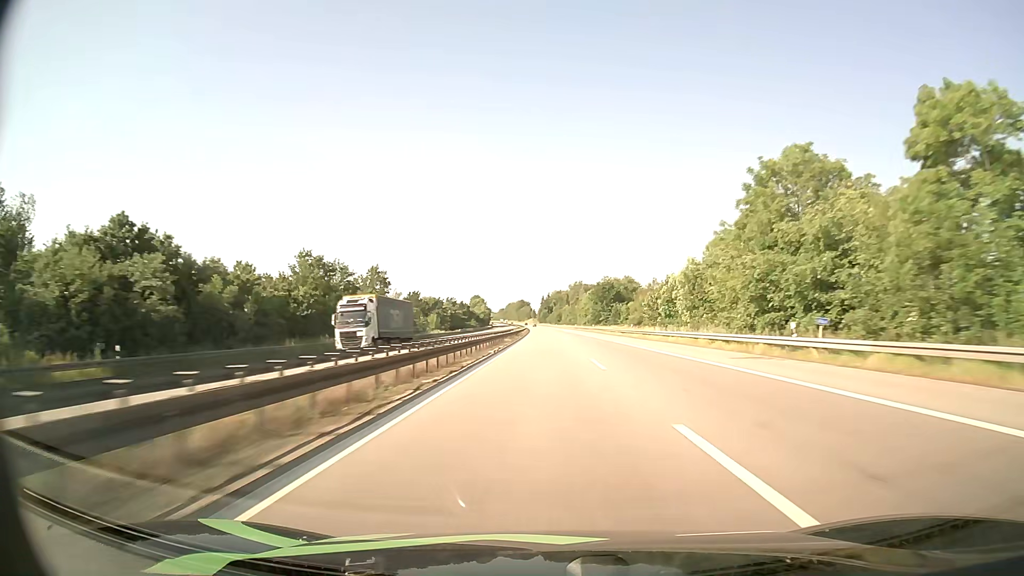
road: motorway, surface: asphalt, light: Day
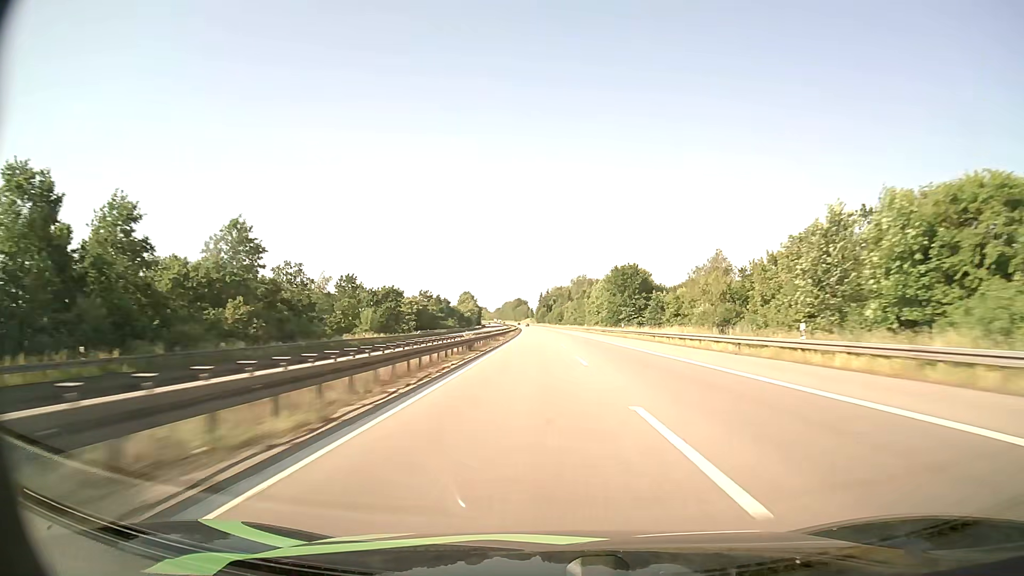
(-0.1, +50.9) m; 0°
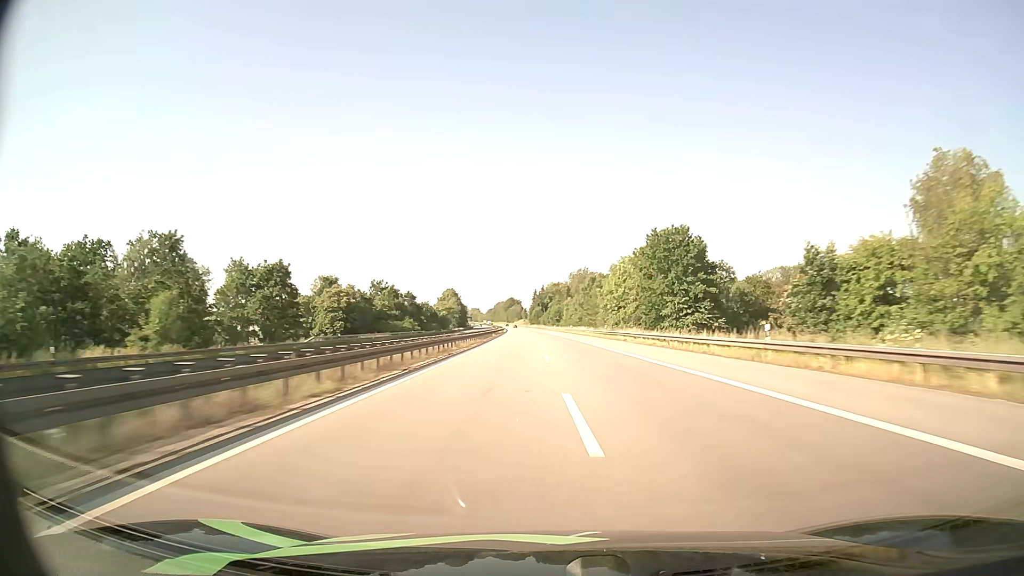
(+0.2, +50.9) m; 0°
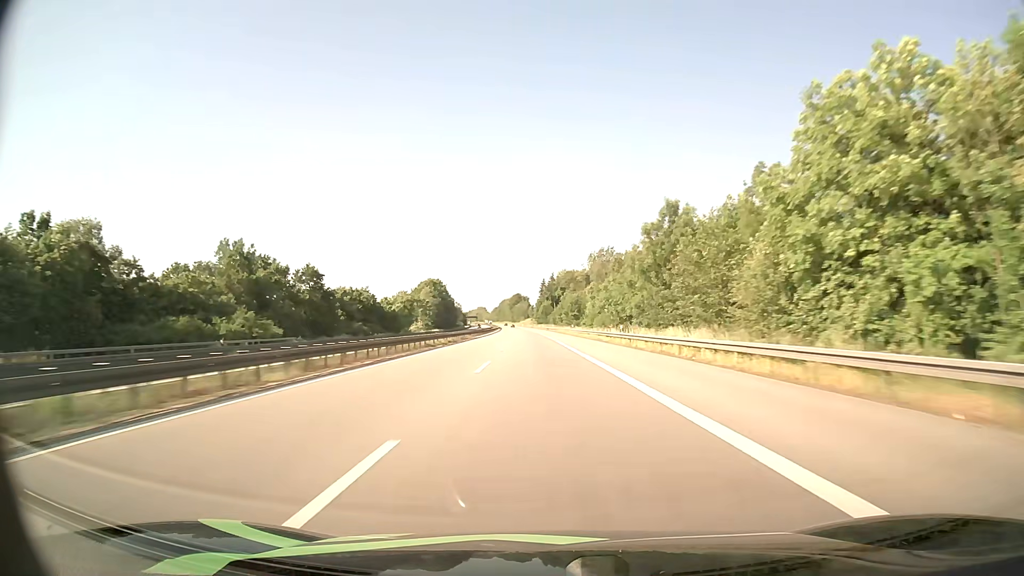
(-0.2, +76.4) m; -1°
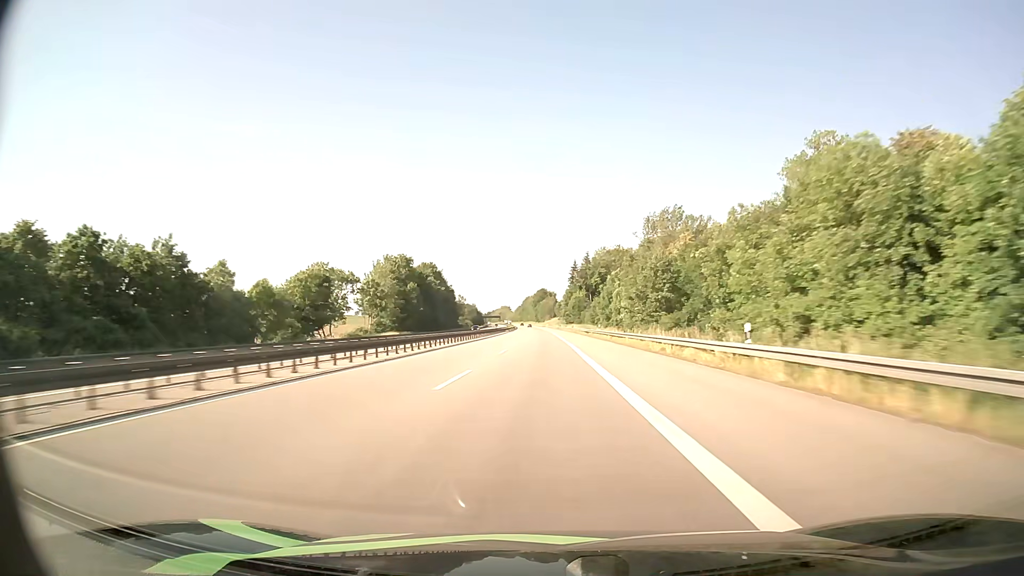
(-1.4, +76.2) m; -2°
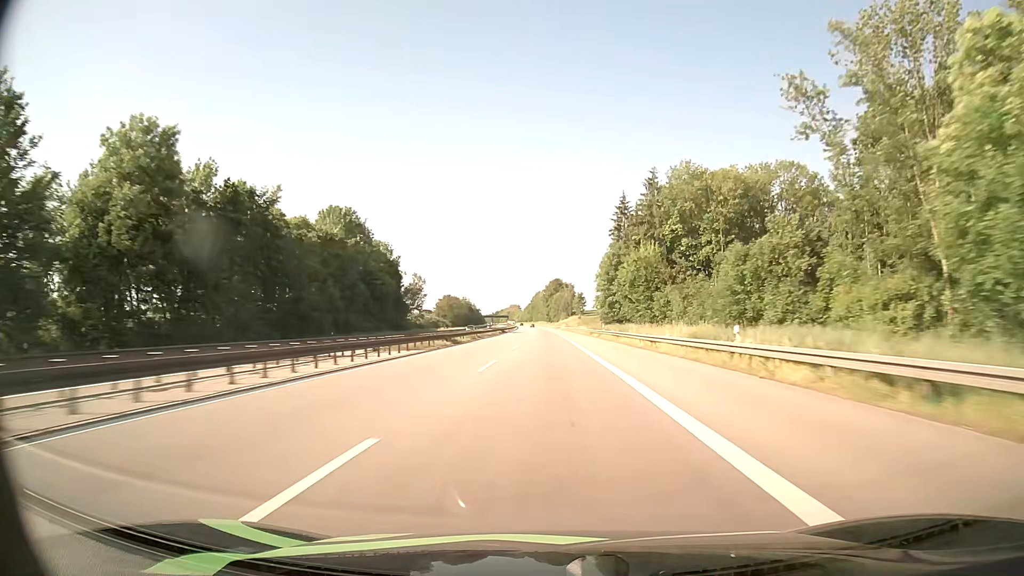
(-1.1, +101.2) m; -1°
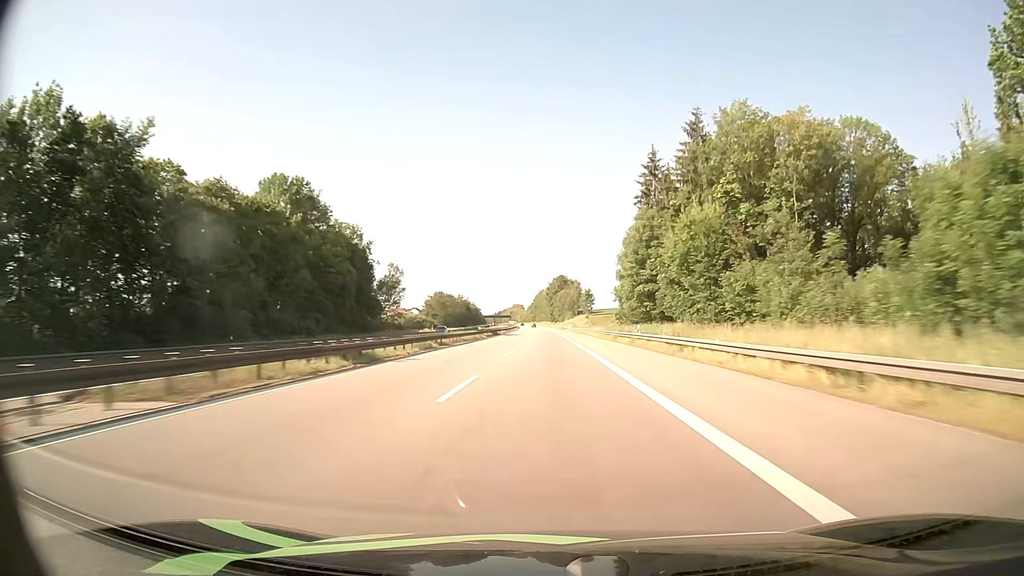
(-0.1, +25.2) m; 0°
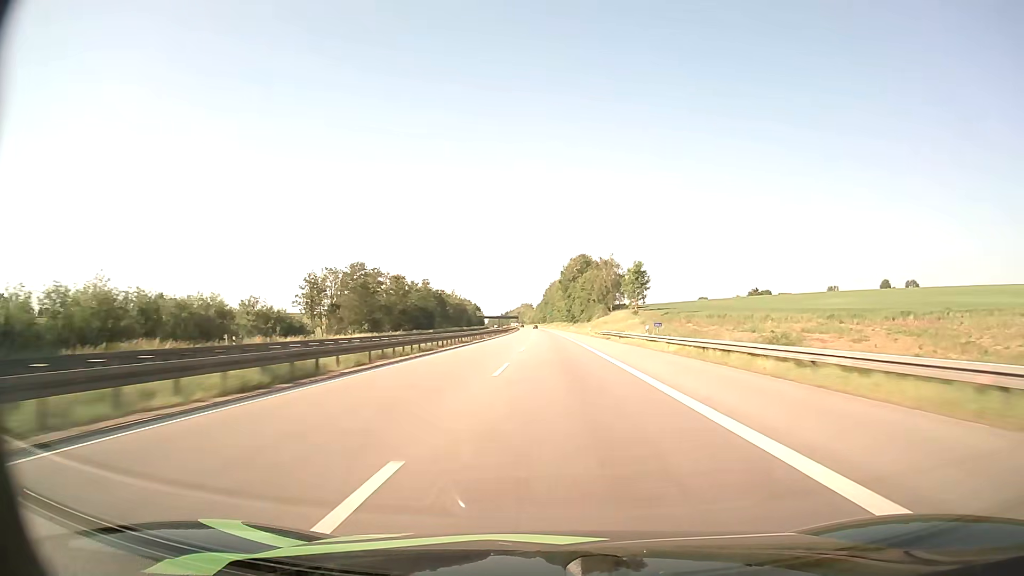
(-1.3, +100.0) m; -1°
(0, +10) (0, +20) (0, +30) (0, +40) (0, +50) (0, +60) (0, +70) (0, +80) (0, +90) (0, +100) m
